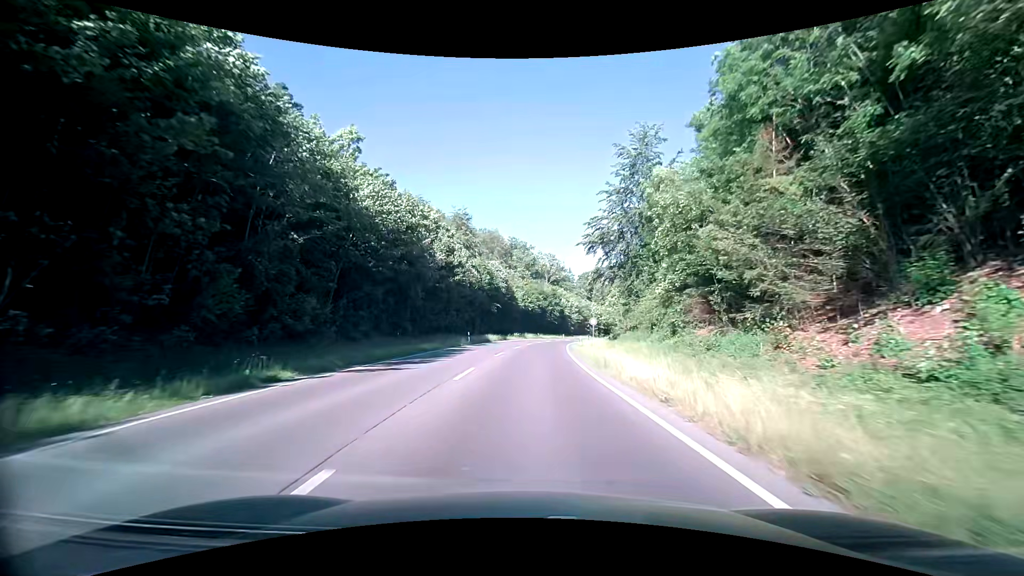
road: secondary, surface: asphalt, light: Day
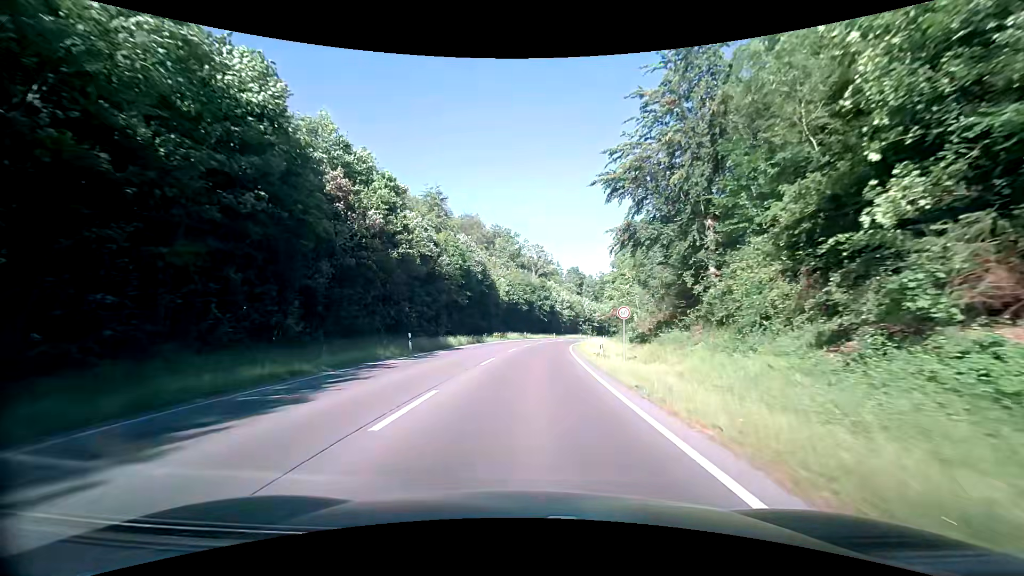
(+0.3, +18.3) m; +2°
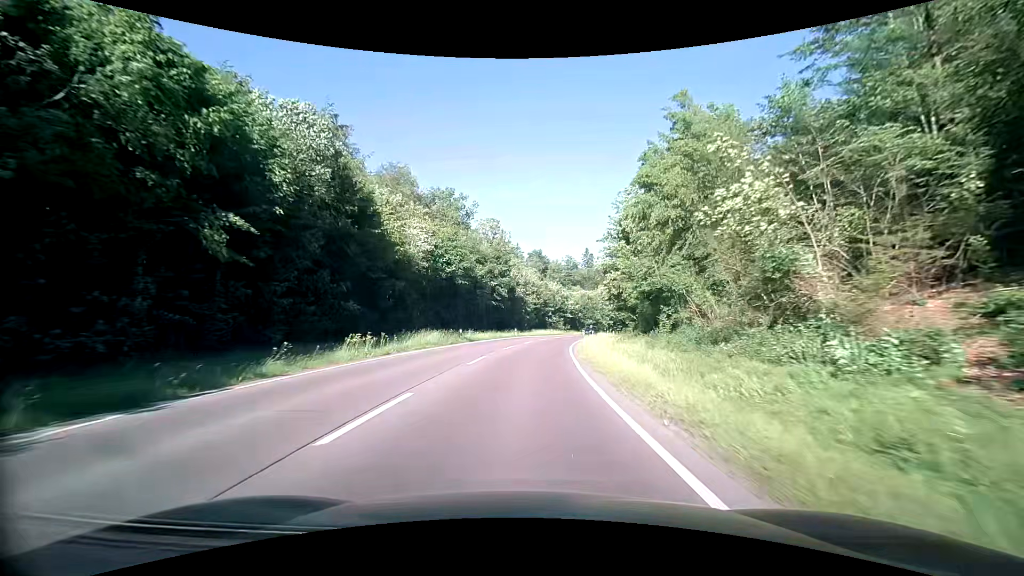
(+1.5, +36.9) m; +4°
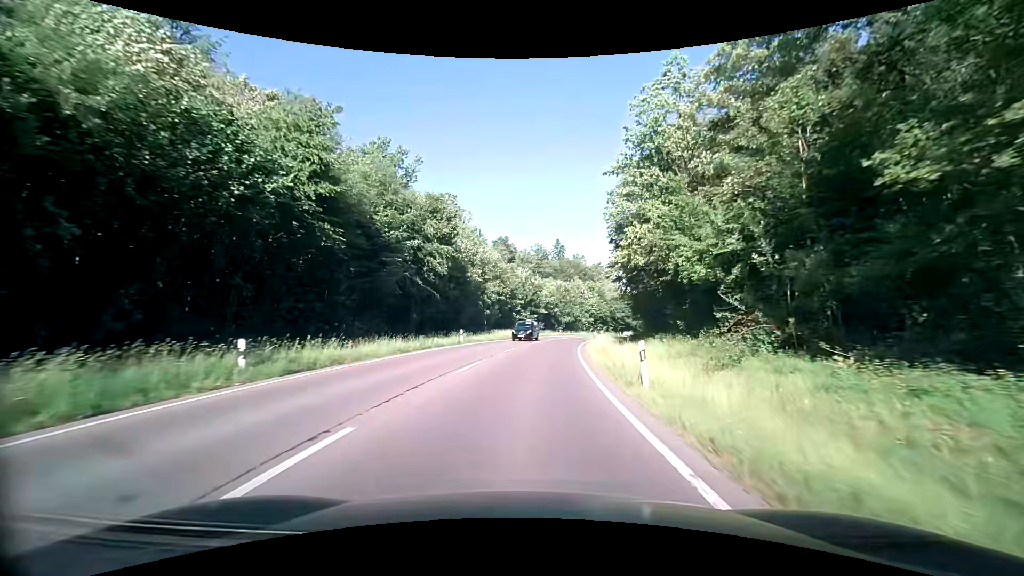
(+0.8, +27.0) m; +4°
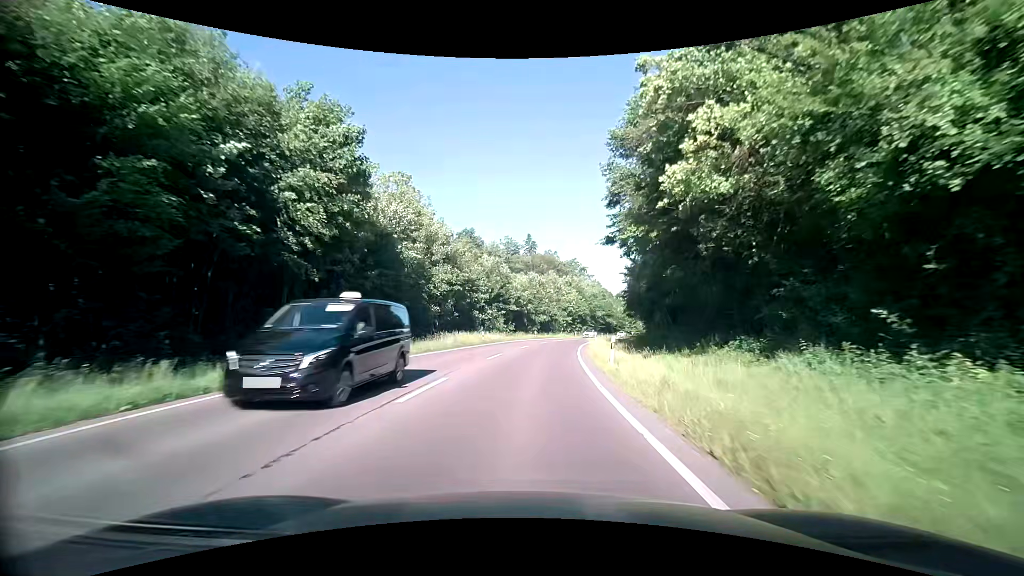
(+0.5, +17.5) m; +3°
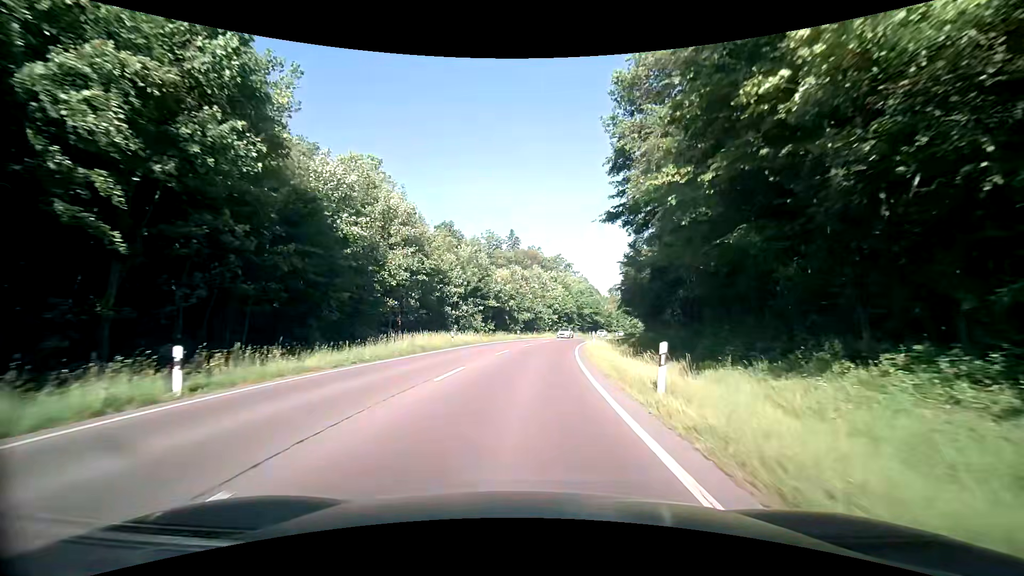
(+0.1, +8.8) m; +2°
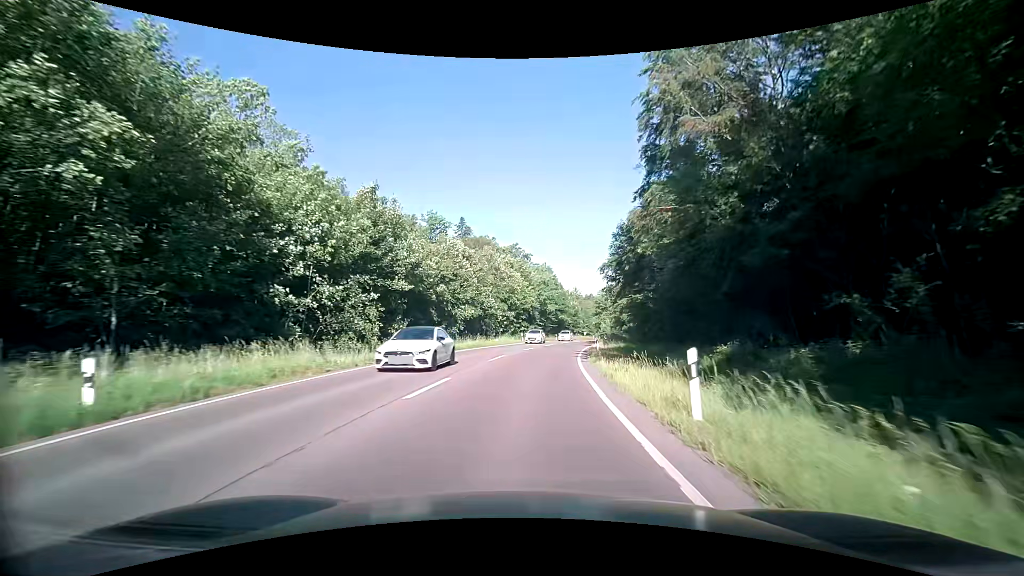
(+1.0, +26.4) m; +5°
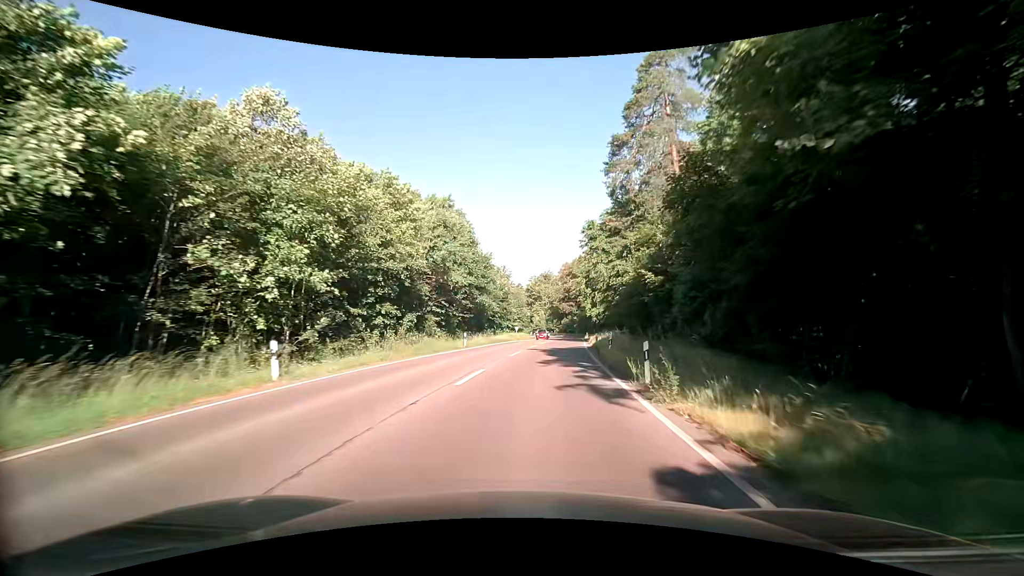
(+3.8, +45.9) m; +8°
(0, +10) (+1, +20) (+2, +30) (+3, +40) (+4, +50) (+5, +60) (+6, +70) (+7, +80) (+8, +90) (+8, +100) m
